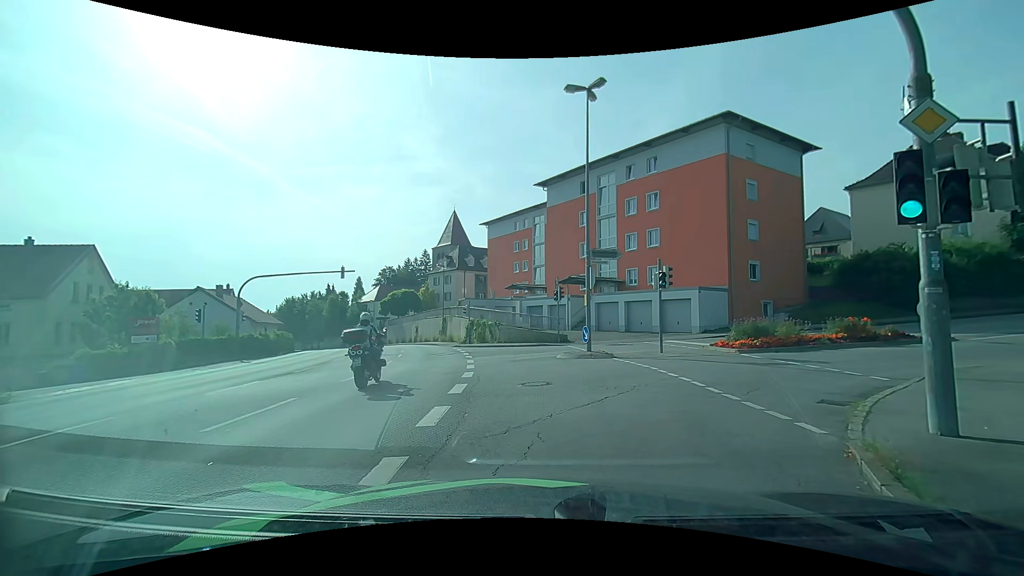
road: tertiary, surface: asphalt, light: Day
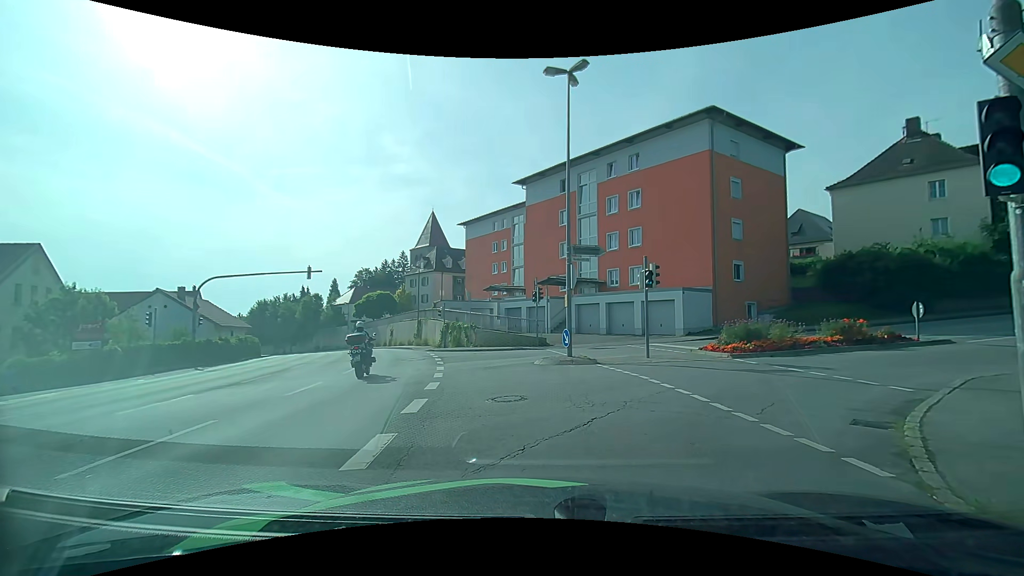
(0.0, +1.7) m; +2°
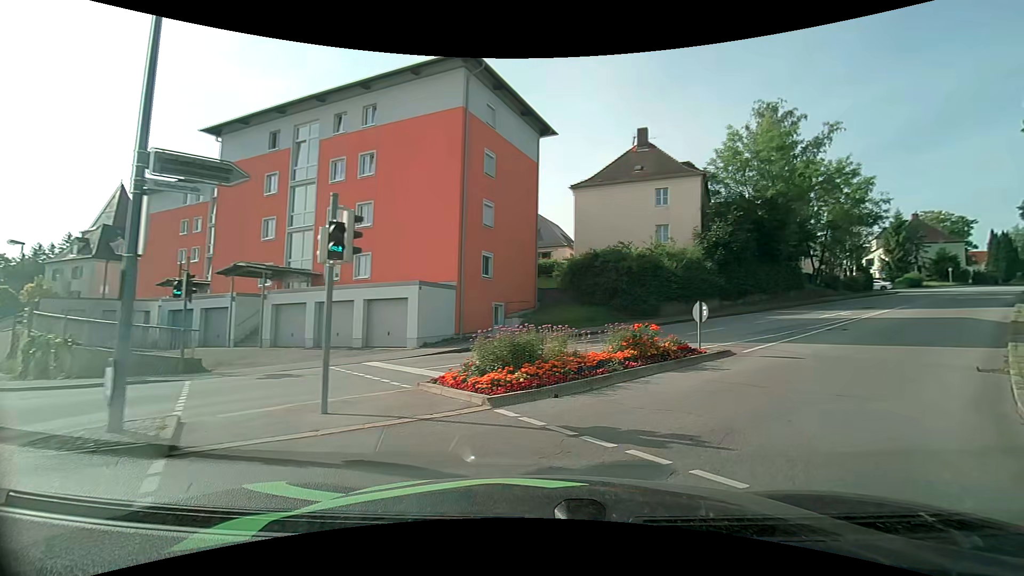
(+2.0, +9.3) m; +27°
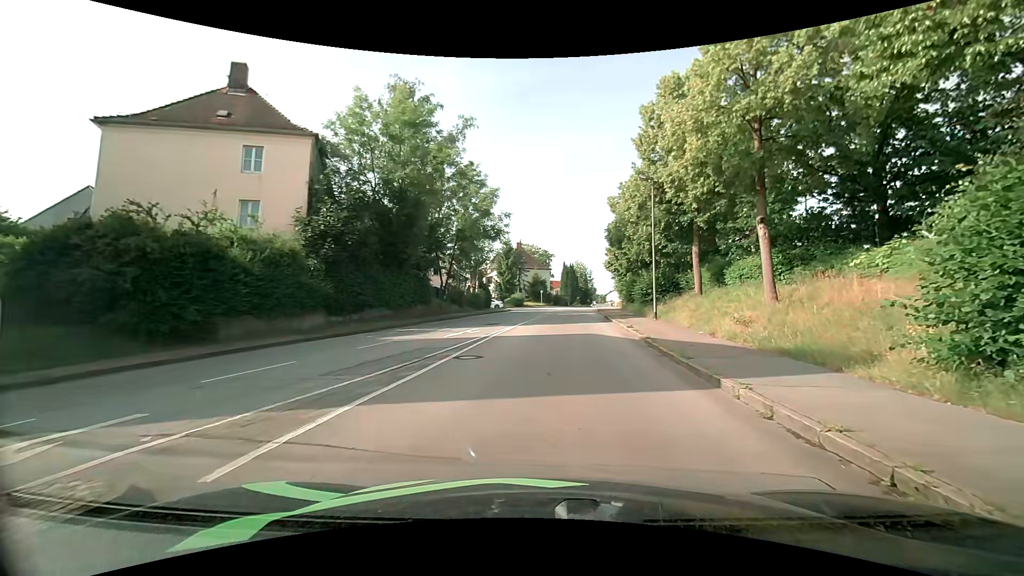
(+4.8, +11.1) m; +40°
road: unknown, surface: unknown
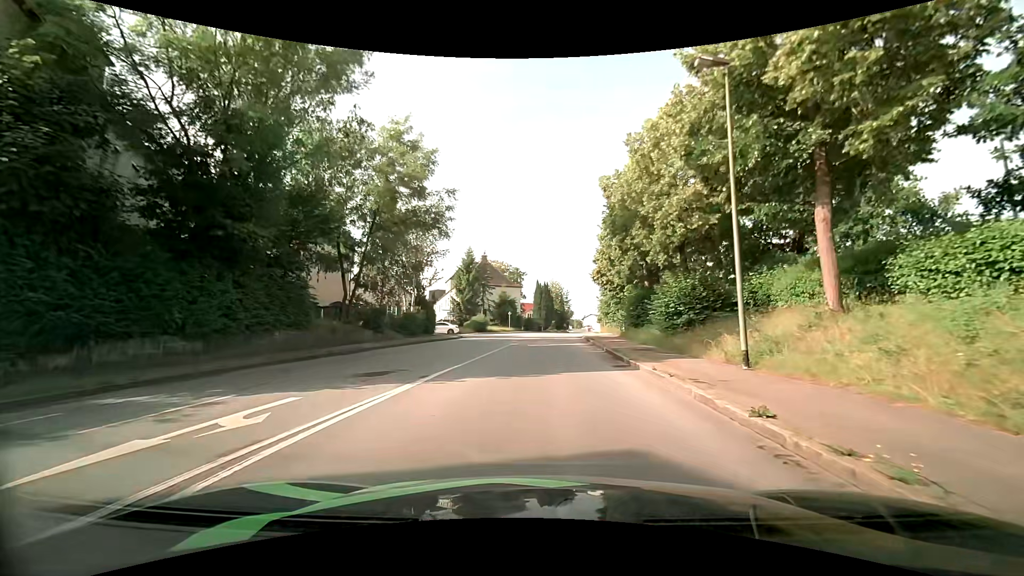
(+0.6, +15.5) m; +2°
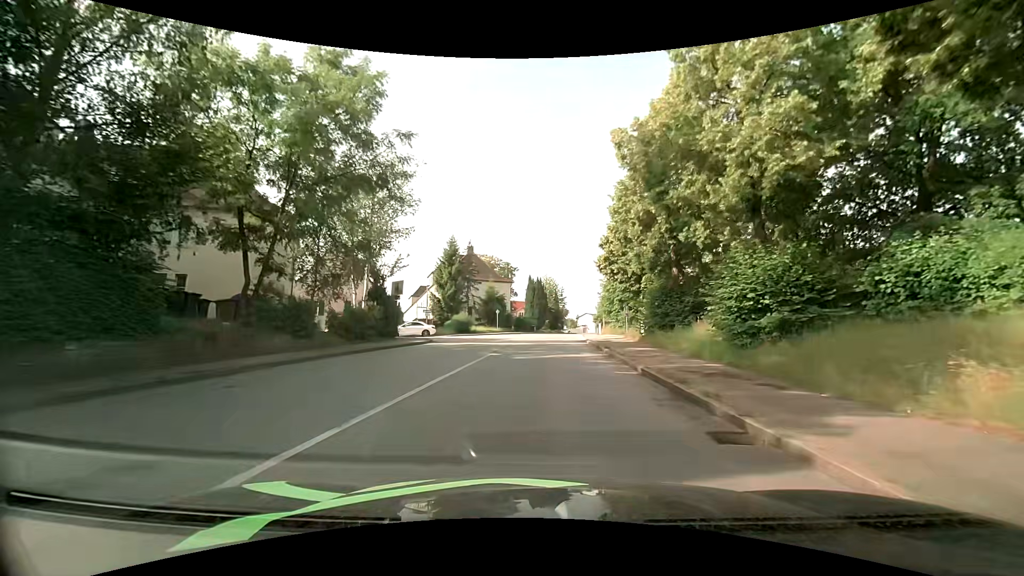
(+0.1, +8.6) m; +2°
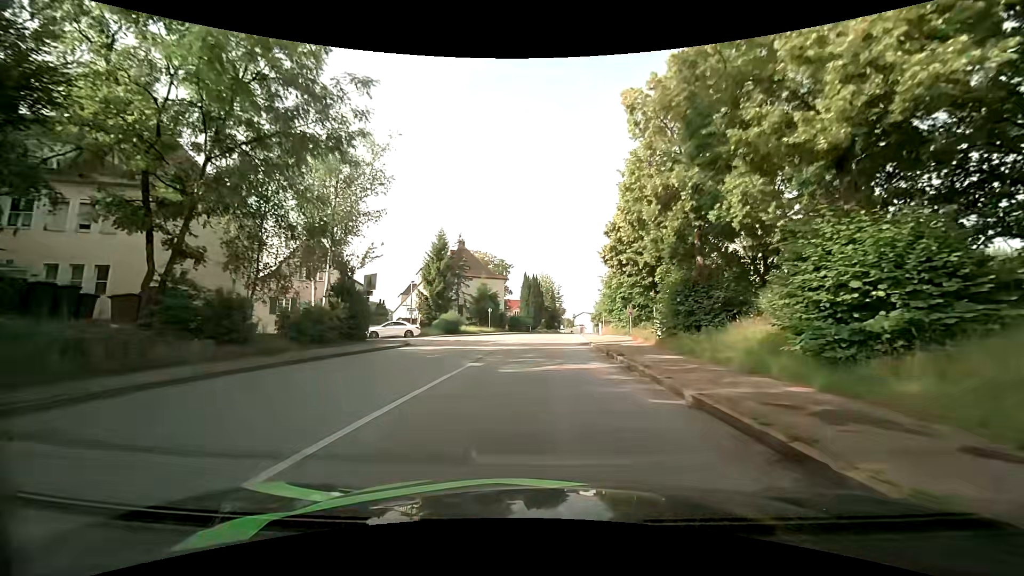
(-0.1, +4.4) m; -2°
